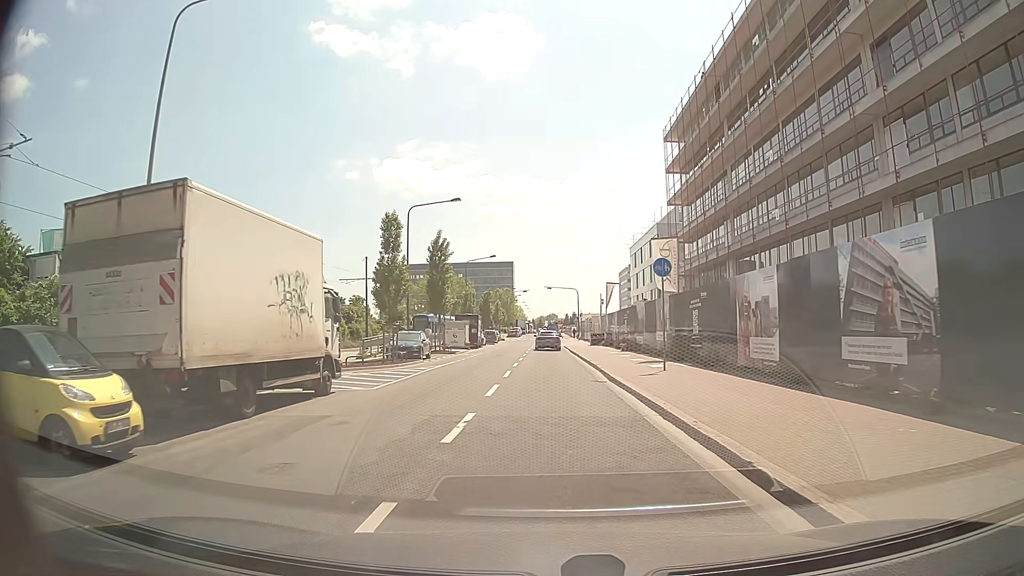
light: Day
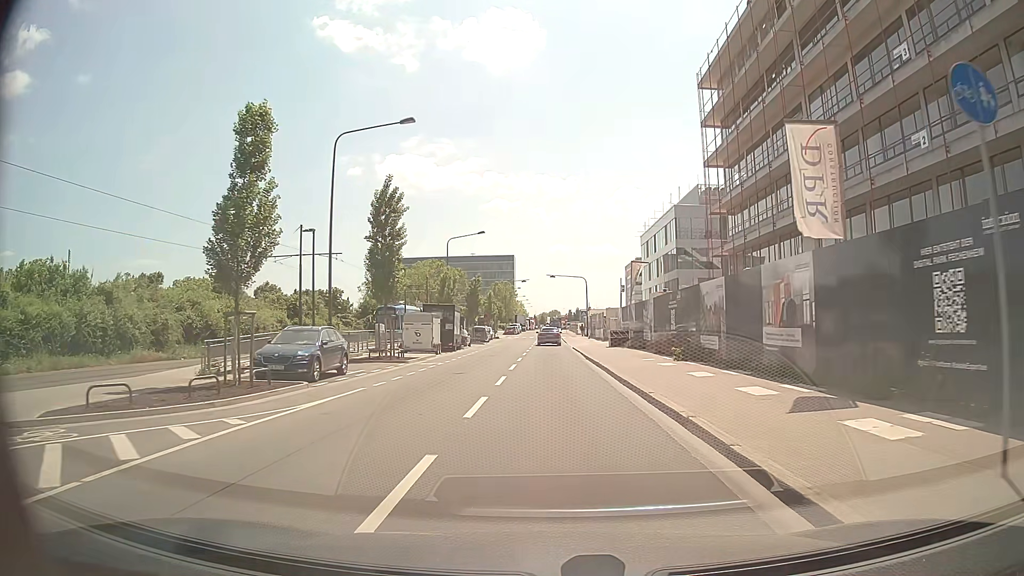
(0.0, +16.5) m; 0°
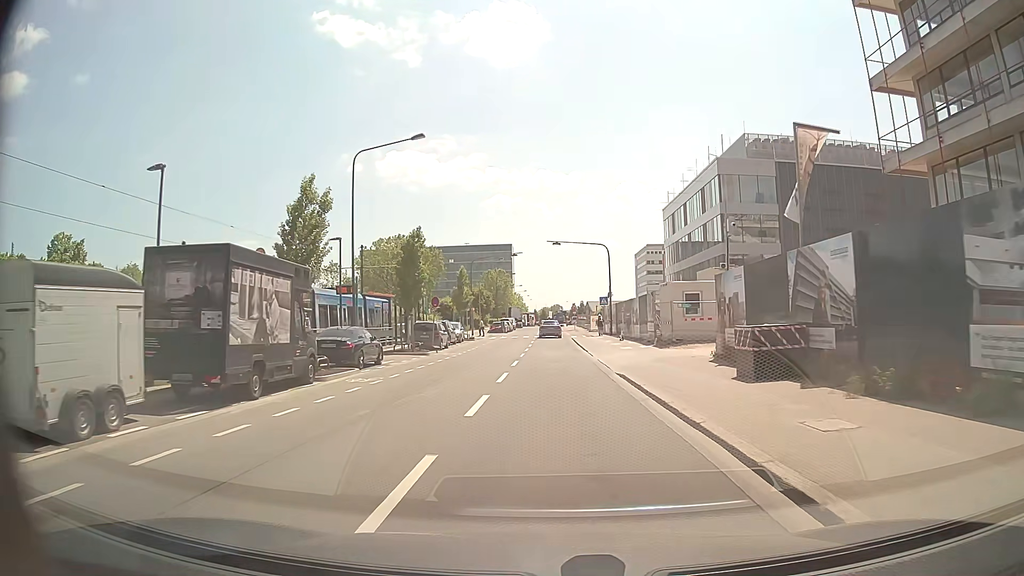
(+0.1, +30.6) m; 0°
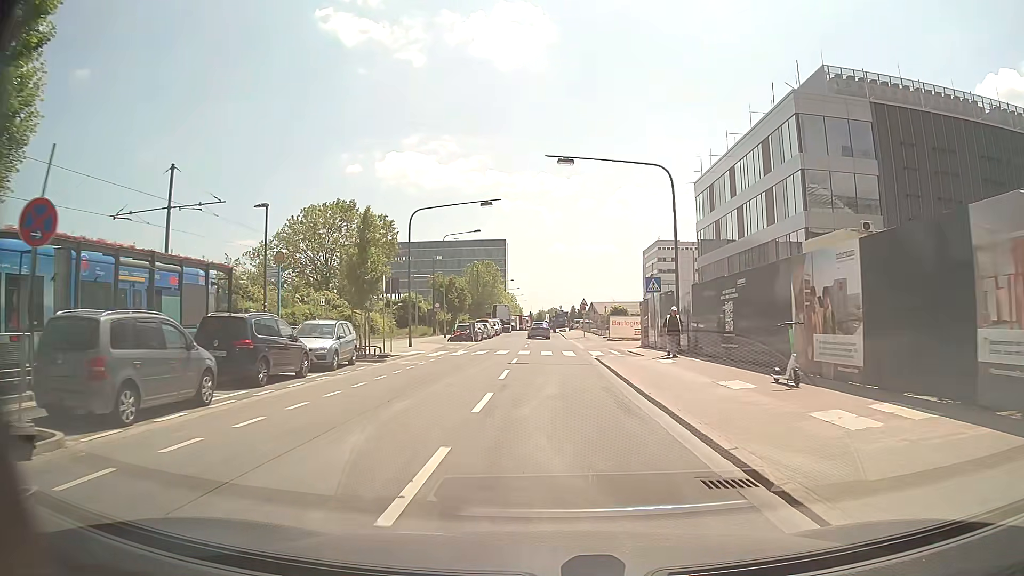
(0.0, +29.5) m; 0°
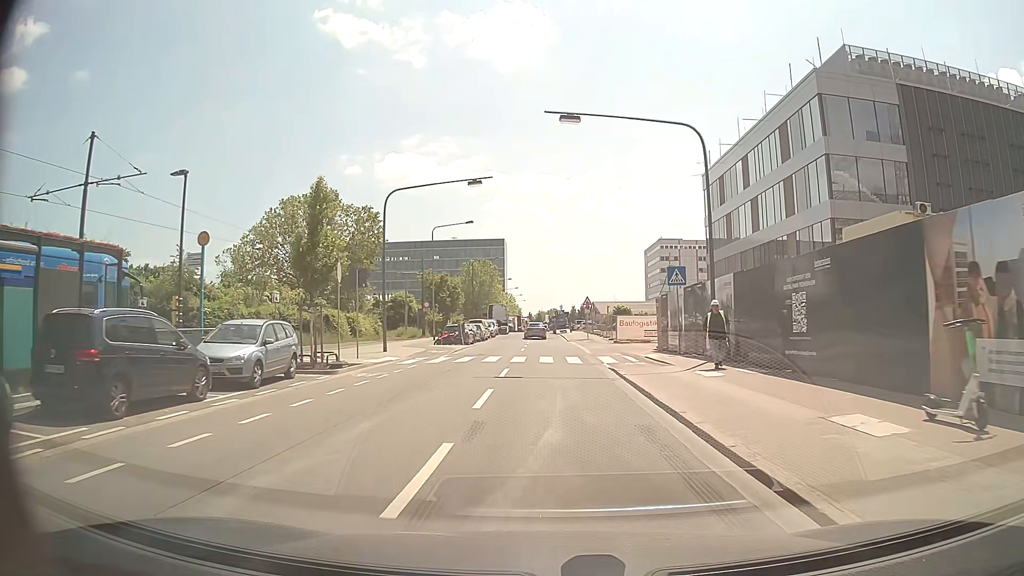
(0.0, +5.9) m; 0°
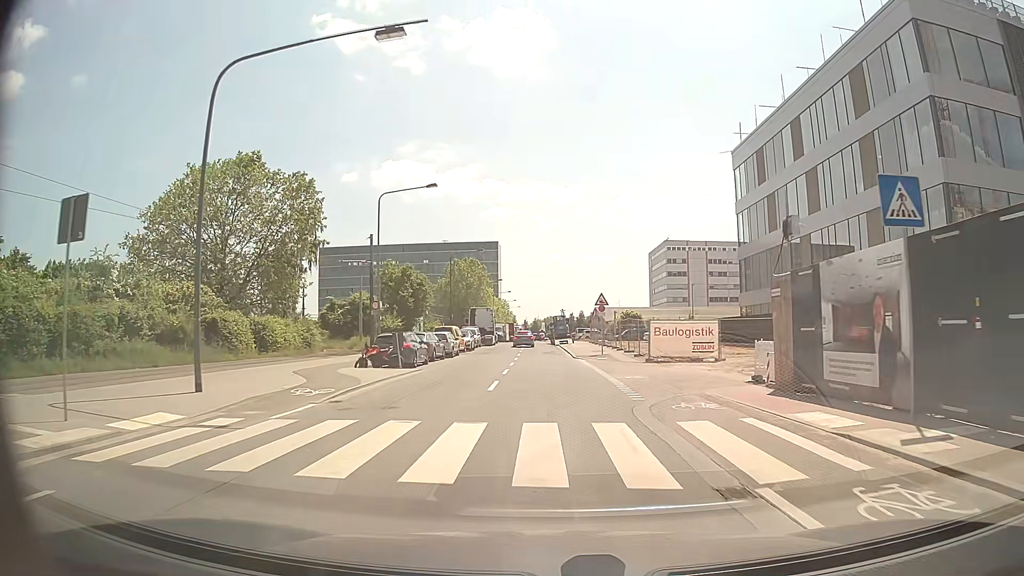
(-0.2, +17.5) m; -1°
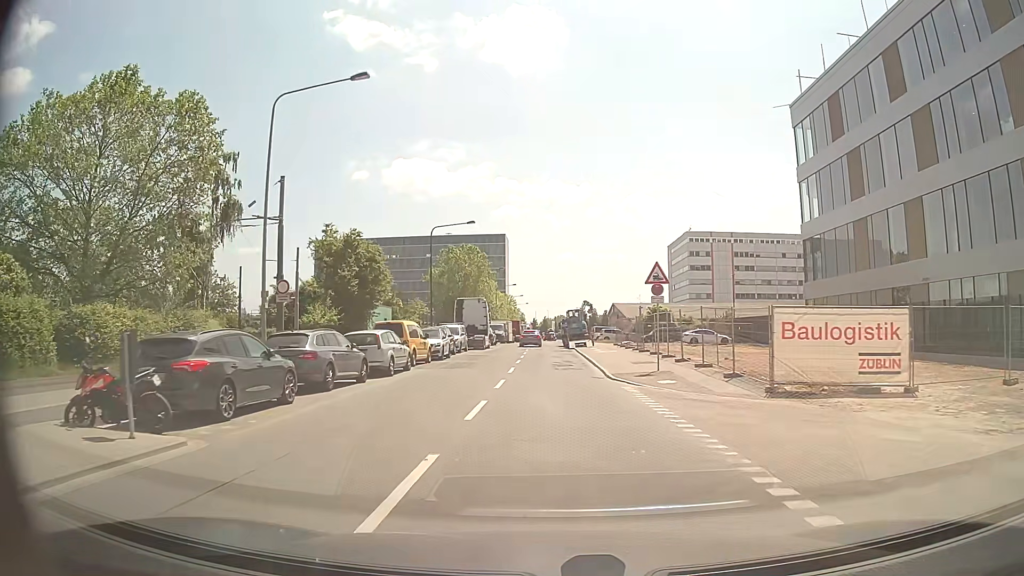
(+0.1, +17.3) m; -1°
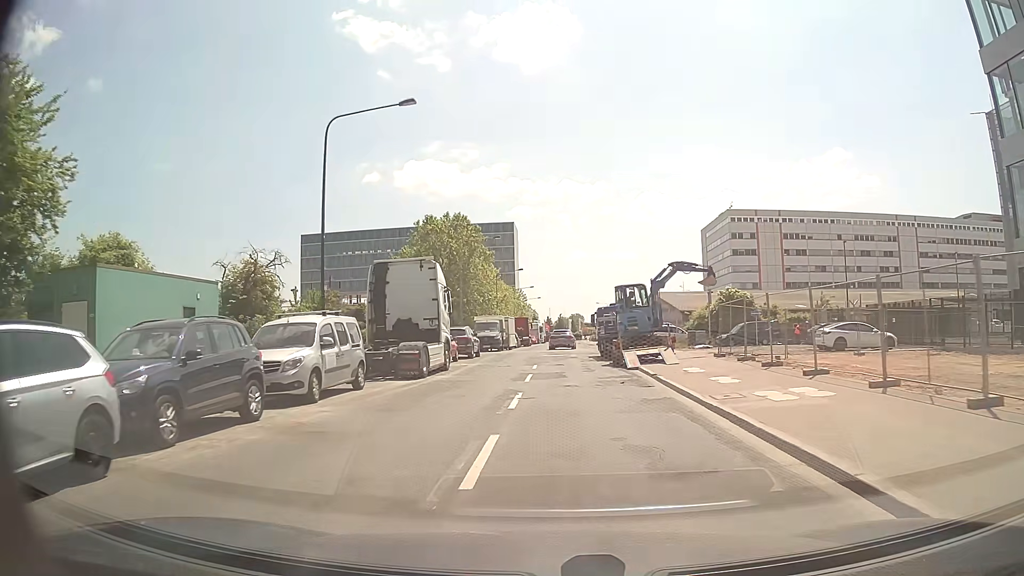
(-0.1, +29.0) m; 0°
(0, +10) (0, +20) (0, +30) (0, +40) (0, +50) (0, +60) (0, +70) (0, +80) (+1, +90) (+1, +100) m
